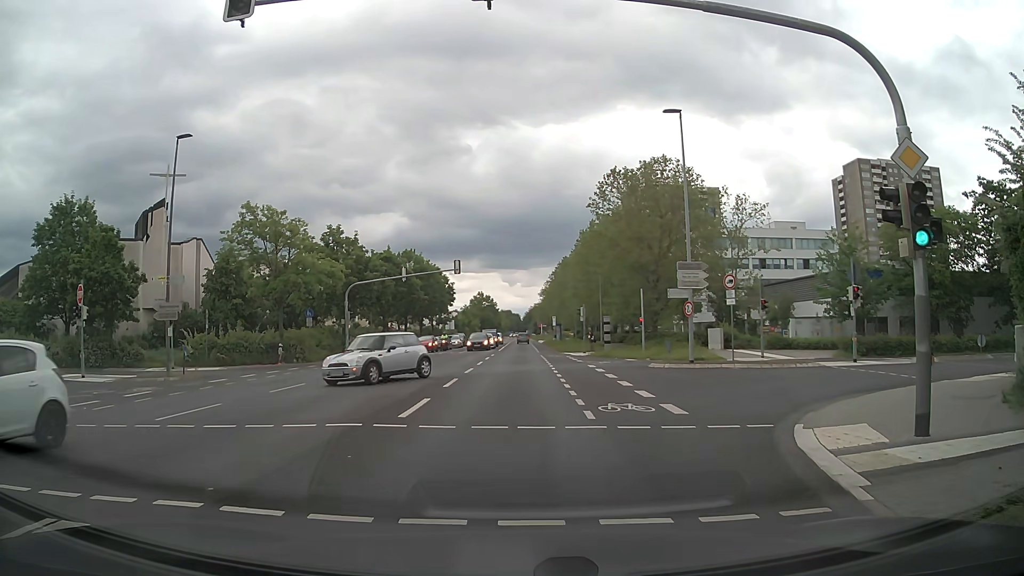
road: secondary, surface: asphalt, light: Day
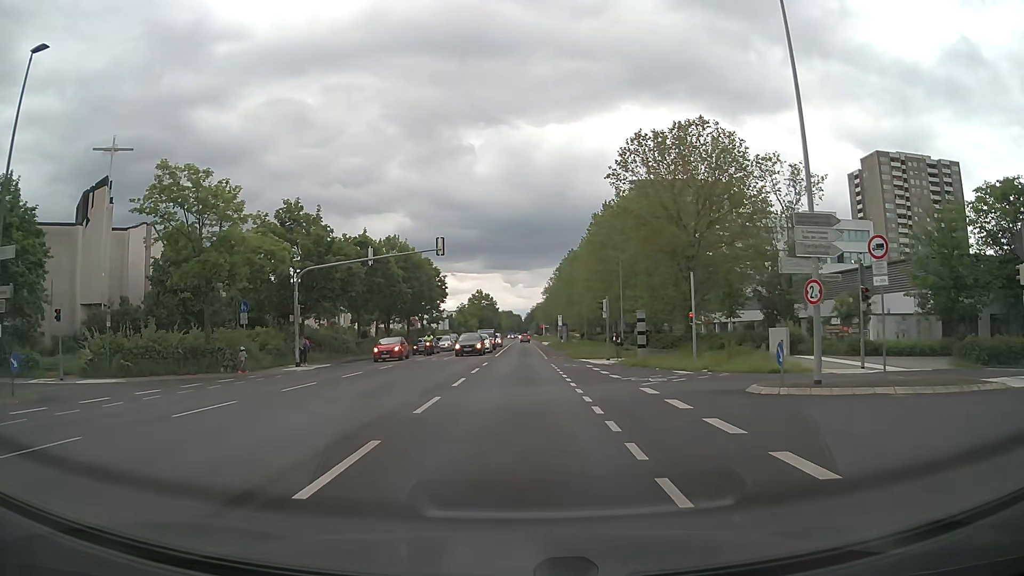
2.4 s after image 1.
(+0.1, +12.3) m; +1°
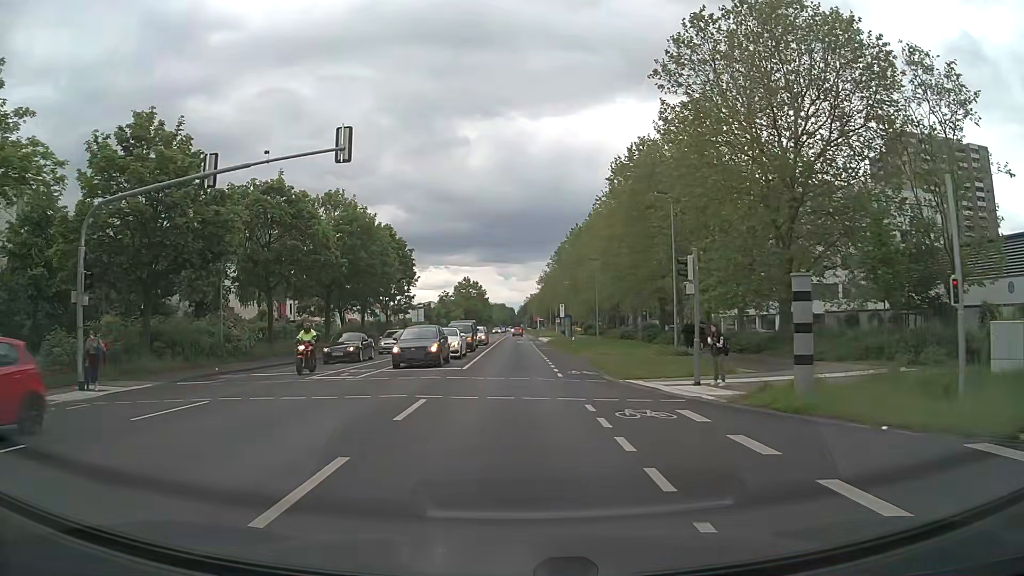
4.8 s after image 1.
(+0.2, +19.7) m; +1°
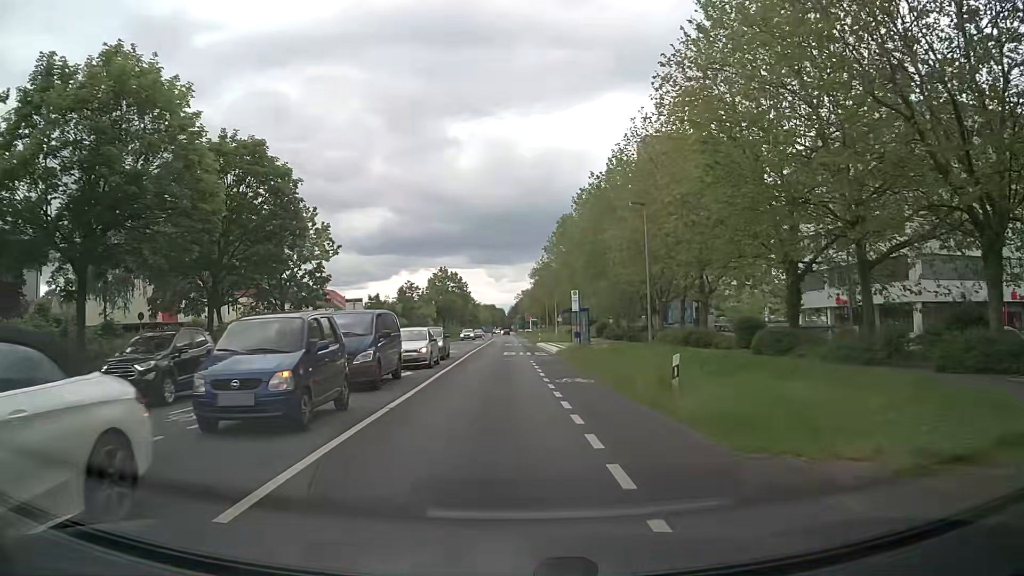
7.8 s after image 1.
(+0.1, +28.6) m; 0°
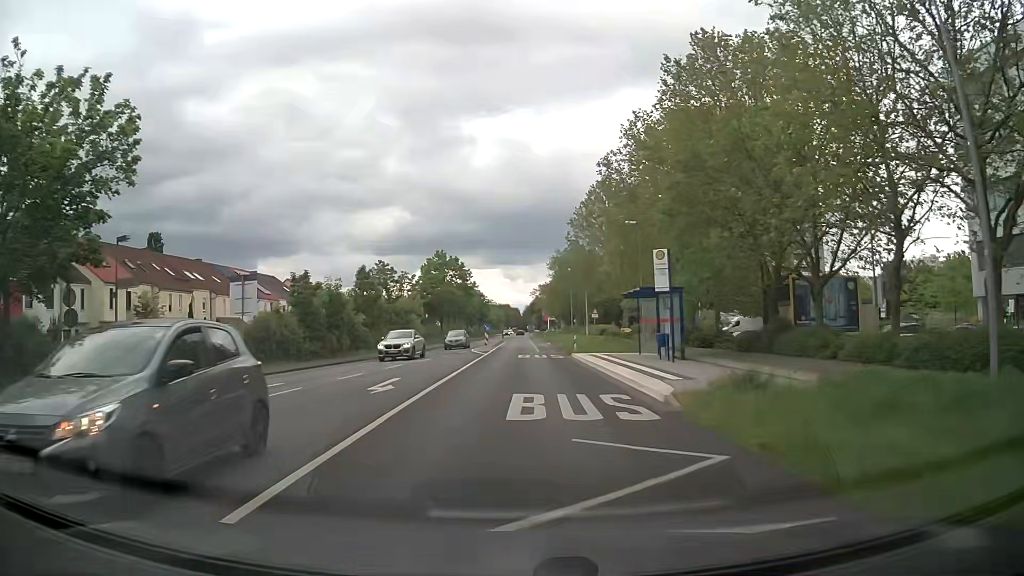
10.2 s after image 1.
(-0.3, +25.6) m; -1°
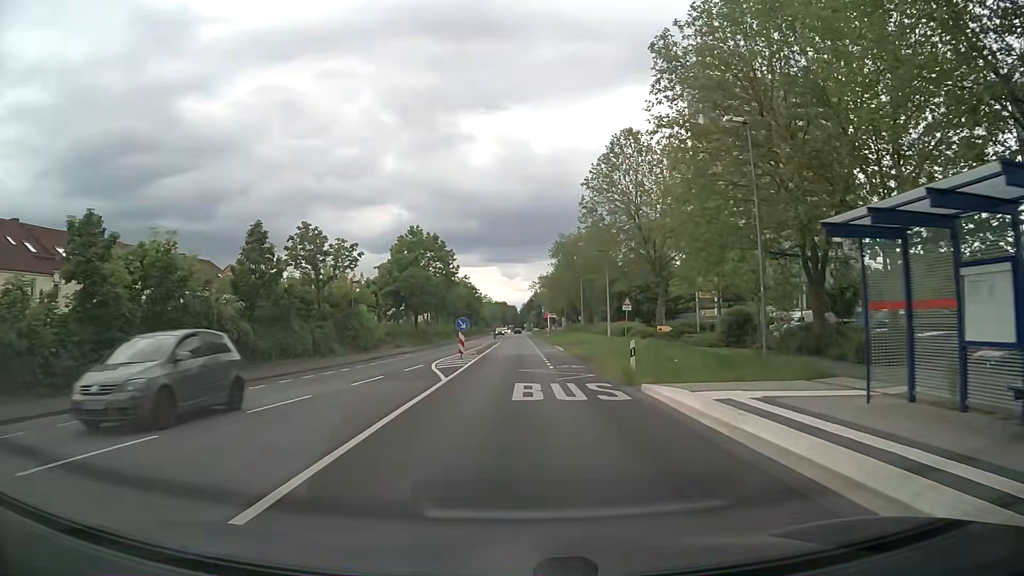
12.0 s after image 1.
(+0.1, +20.7) m; 0°
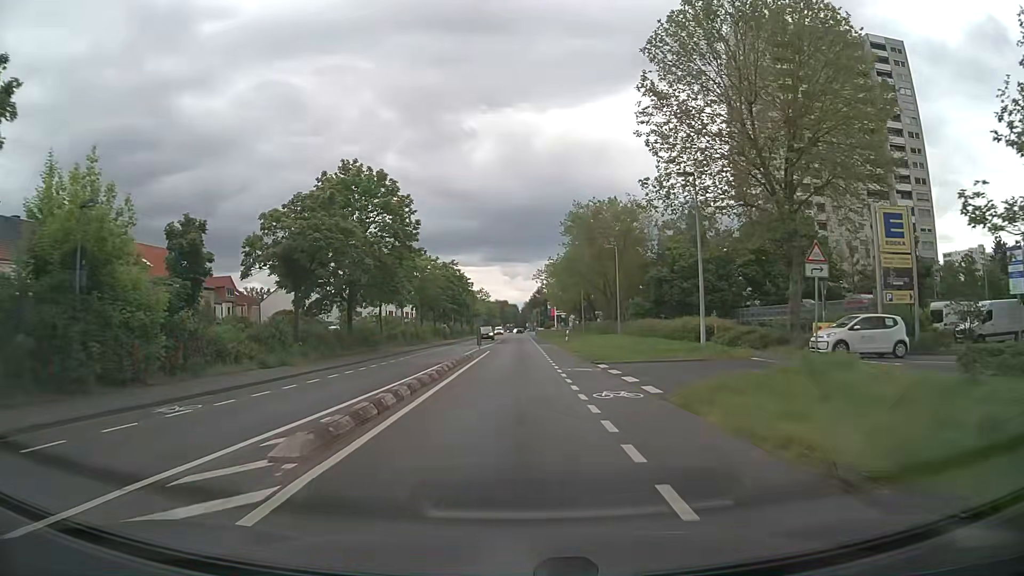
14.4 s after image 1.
(0.0, +29.1) m; 0°
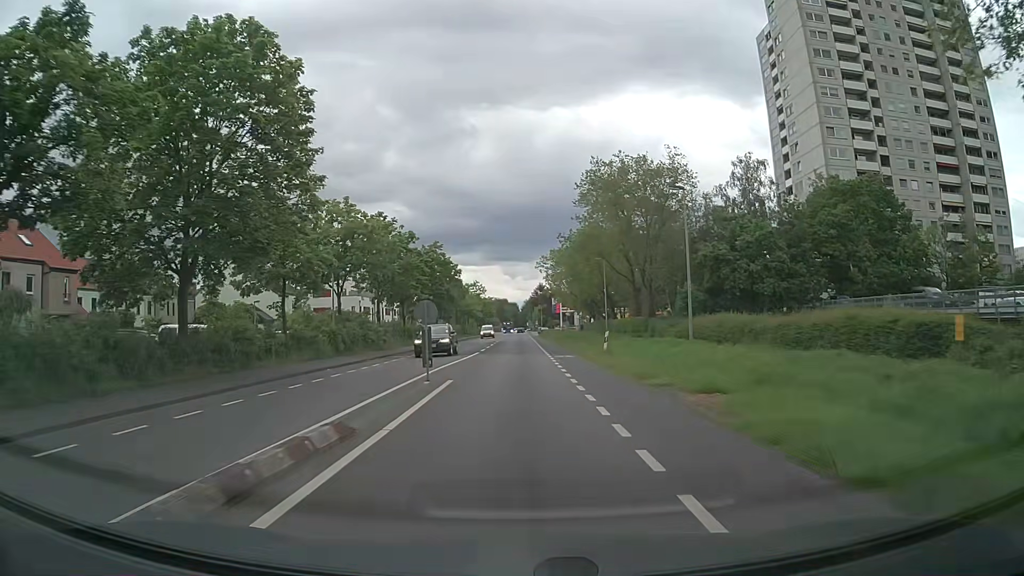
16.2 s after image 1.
(0.0, +22.5) m; 0°
(0, +10) (0, +20) (0, +30) (0, +40) (0, +50) (0, +60) (0, +70) (0, +80) (0, +90) (0, +100) m
